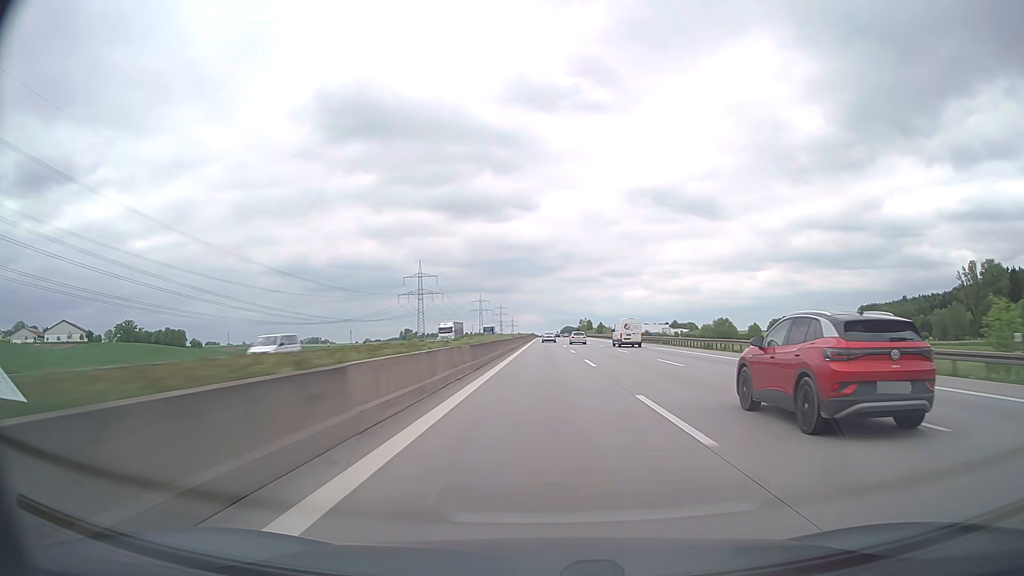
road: motorway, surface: asphalt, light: Day
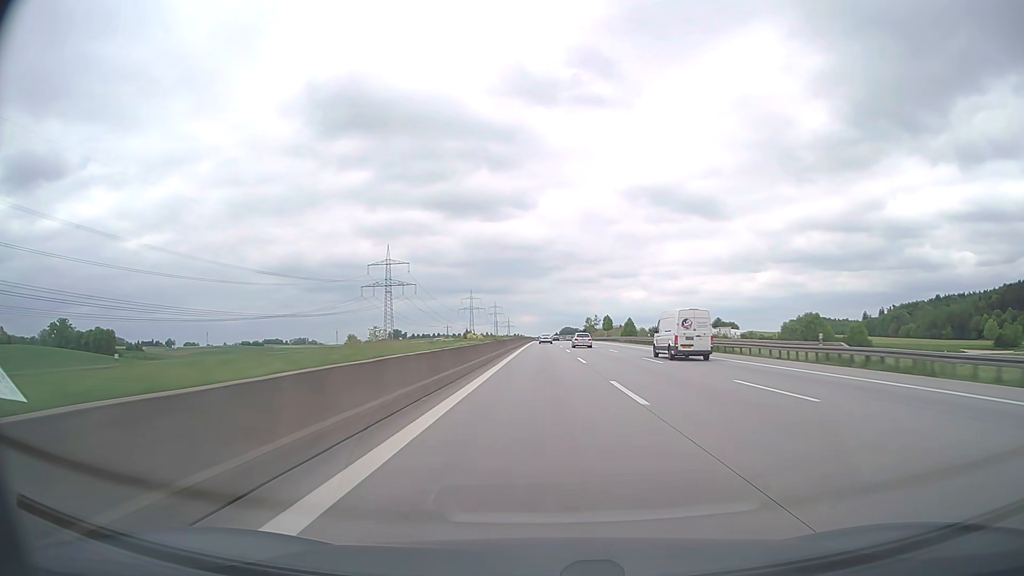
(0.0, +85.4) m; 0°
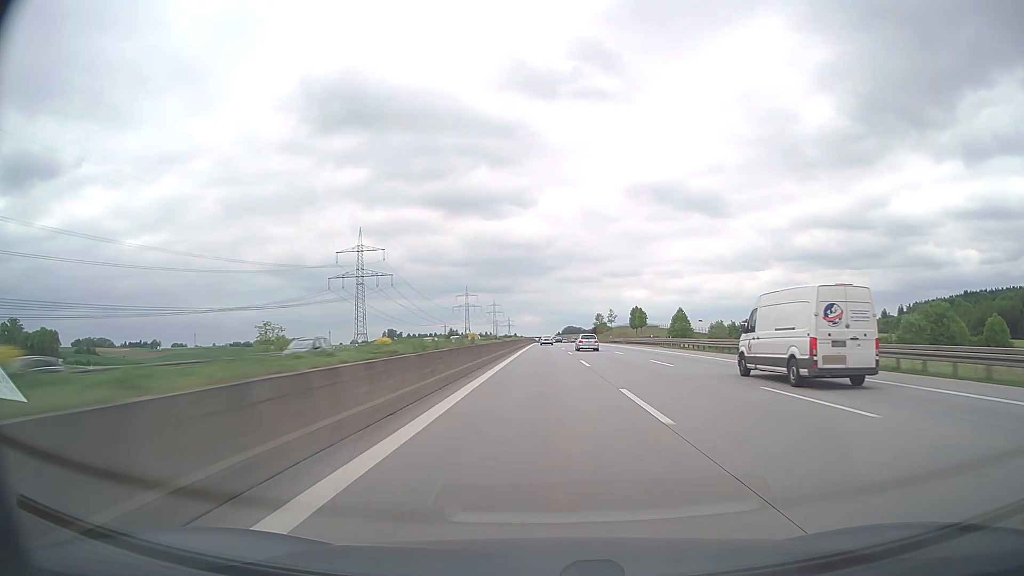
(0.0, +57.0) m; 0°
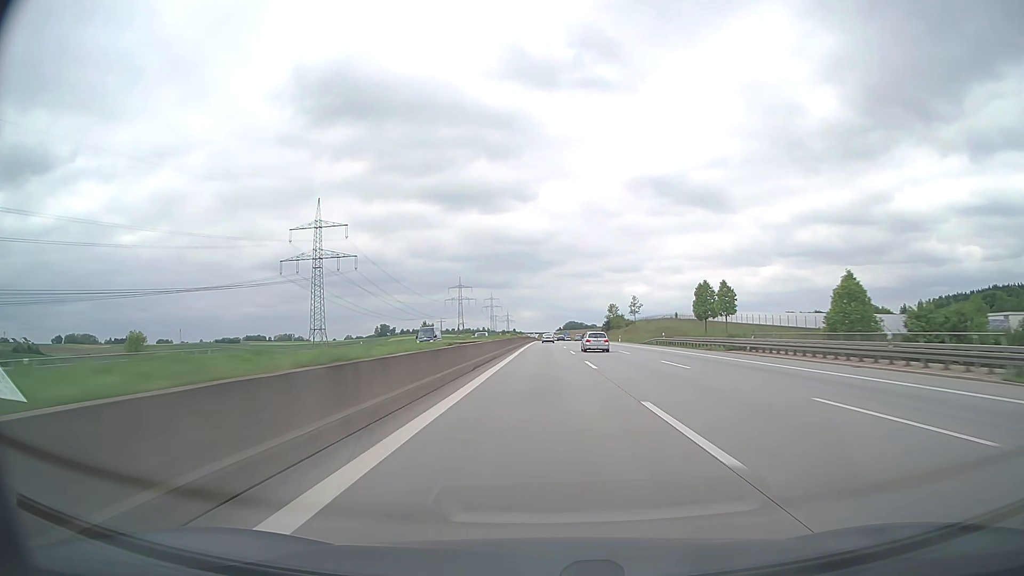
(0.0, +56.8) m; 0°
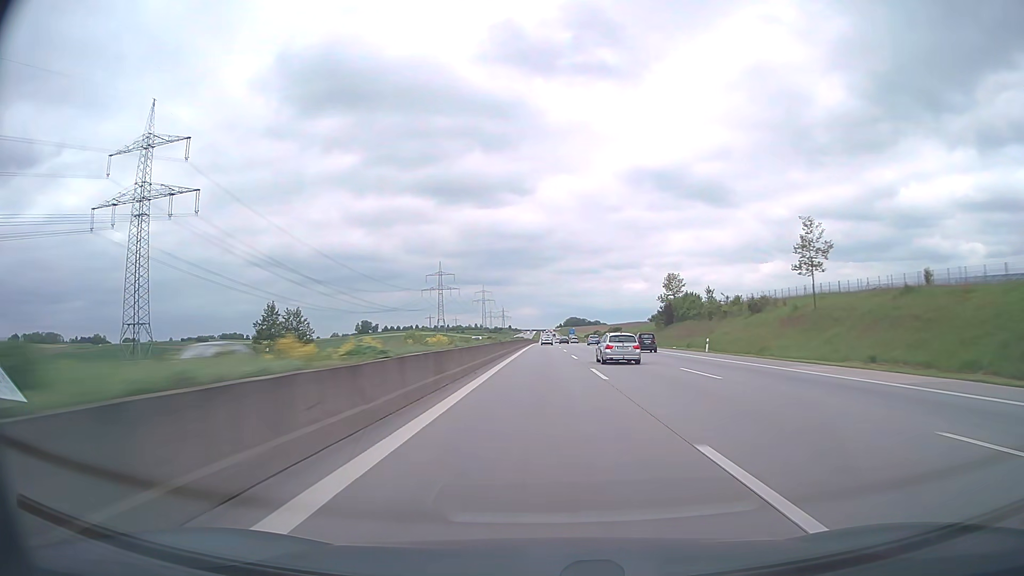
(+0.1, +112.5) m; 0°
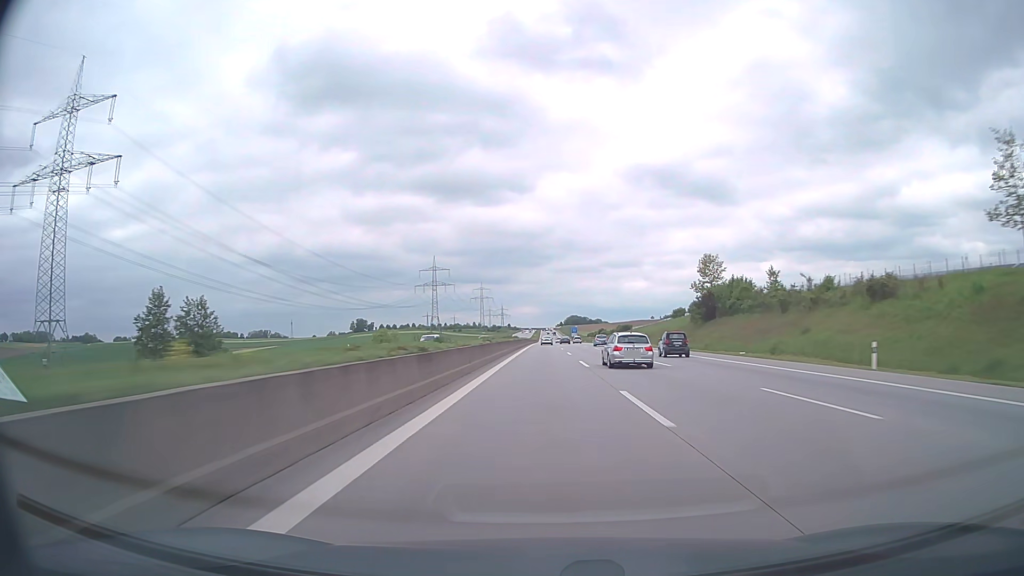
(0.0, +28.1) m; 0°
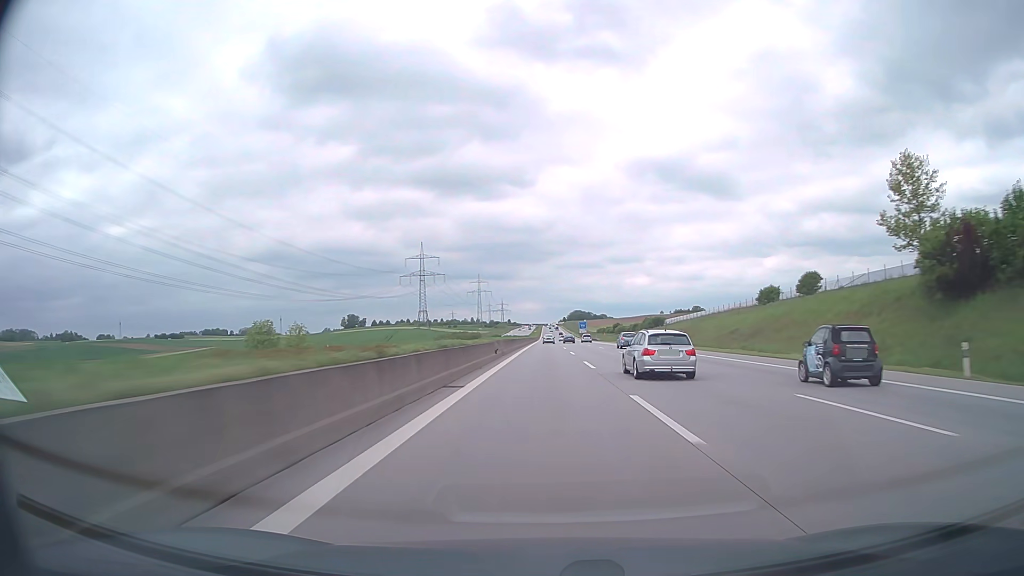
(-0.1, +56.2) m; 0°
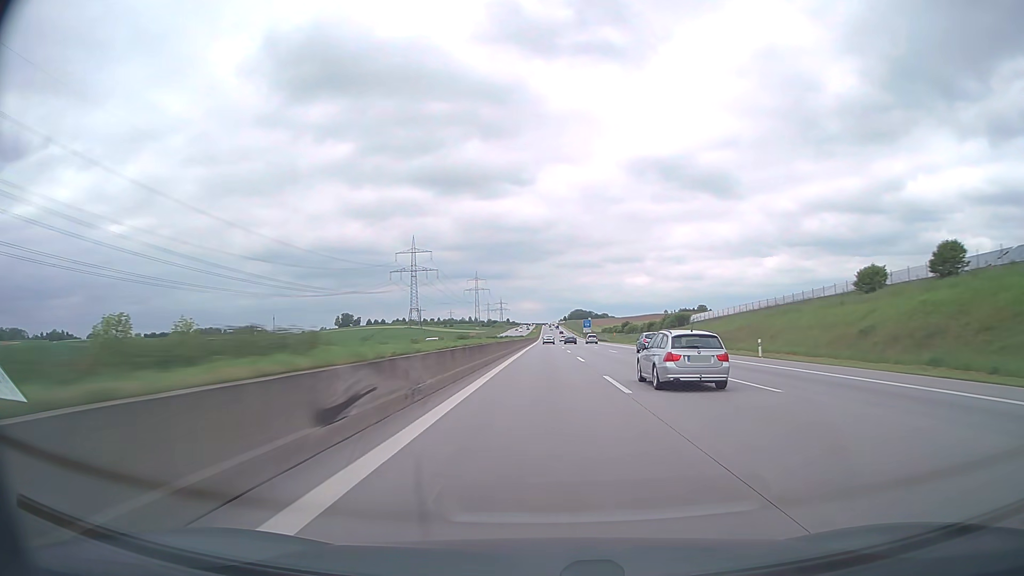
(0.0, +28.2) m; 0°
(0, +10) (0, +20) (0, +30) (0, +40) (0, +50) (0, +60) (0, +70) (0, +80) (0, +90) (0, +100) m
